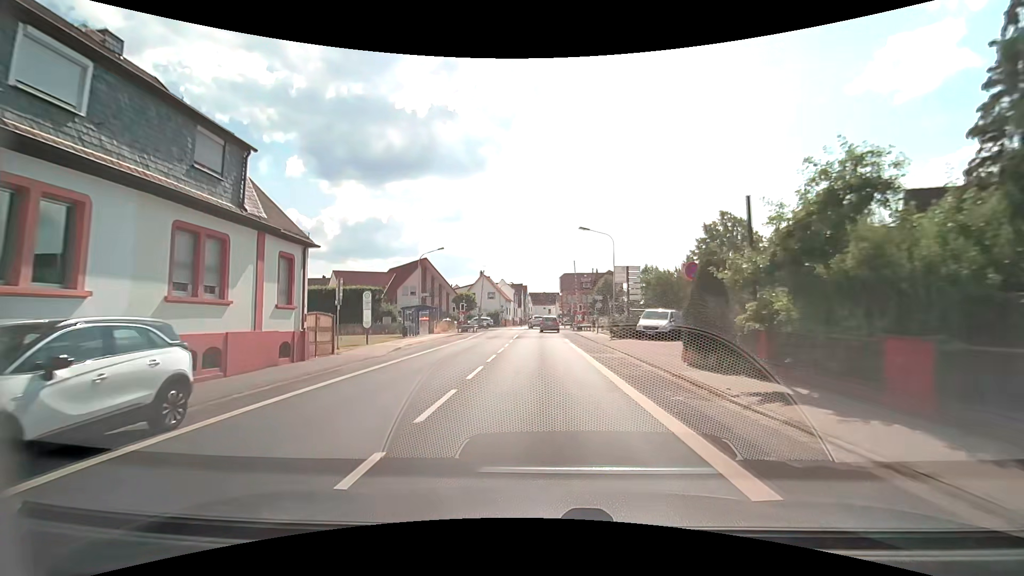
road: secondary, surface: asphalt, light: Day
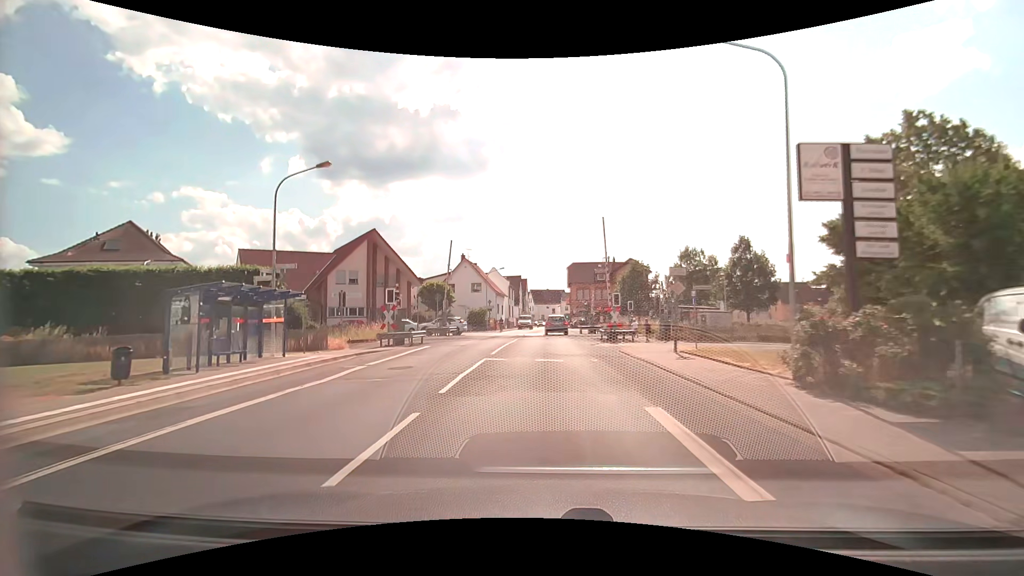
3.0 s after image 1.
(+0.1, +24.4) m; 0°
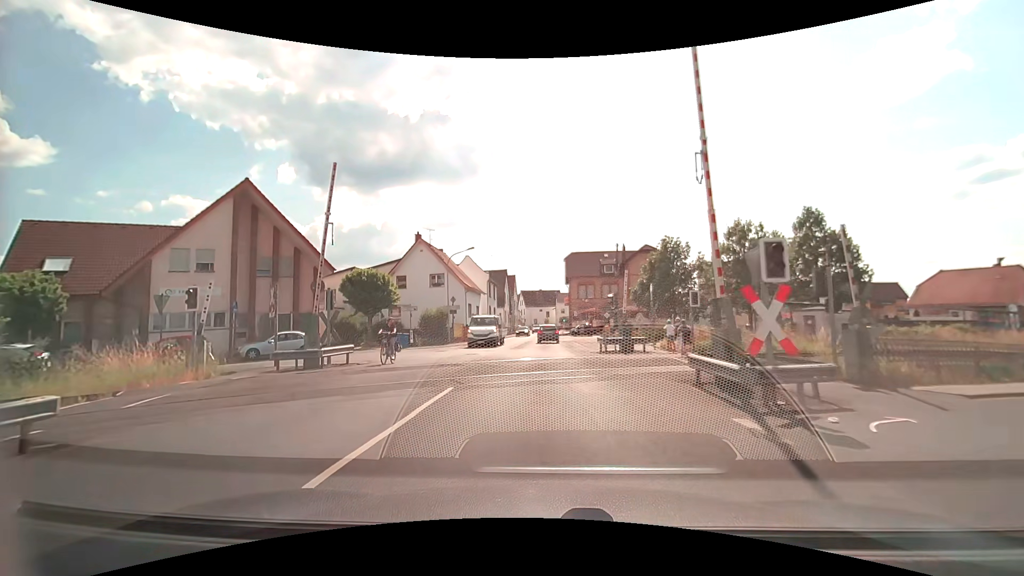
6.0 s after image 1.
(+0.1, +20.9) m; 0°
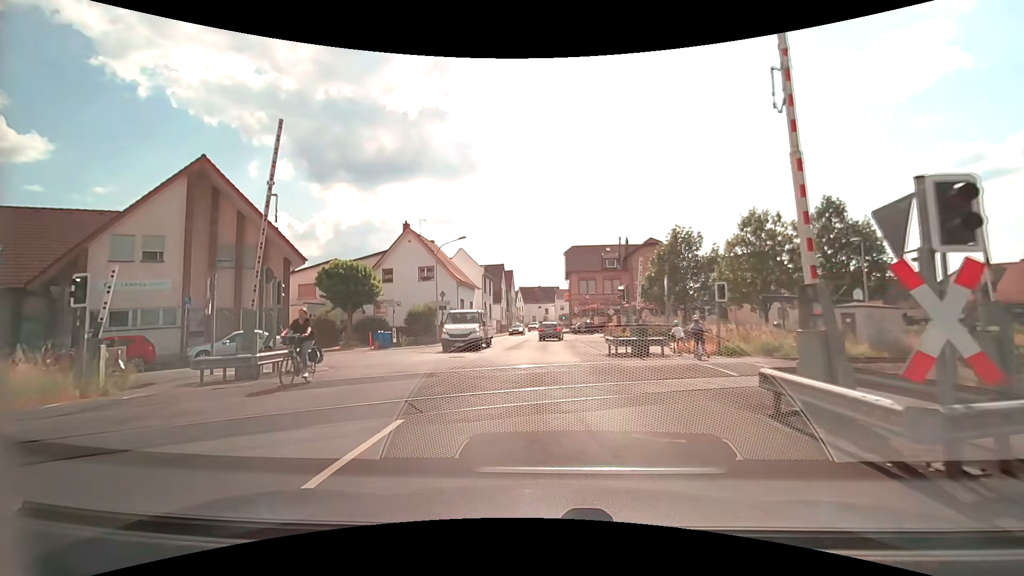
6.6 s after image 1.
(0.0, +3.8) m; 0°
